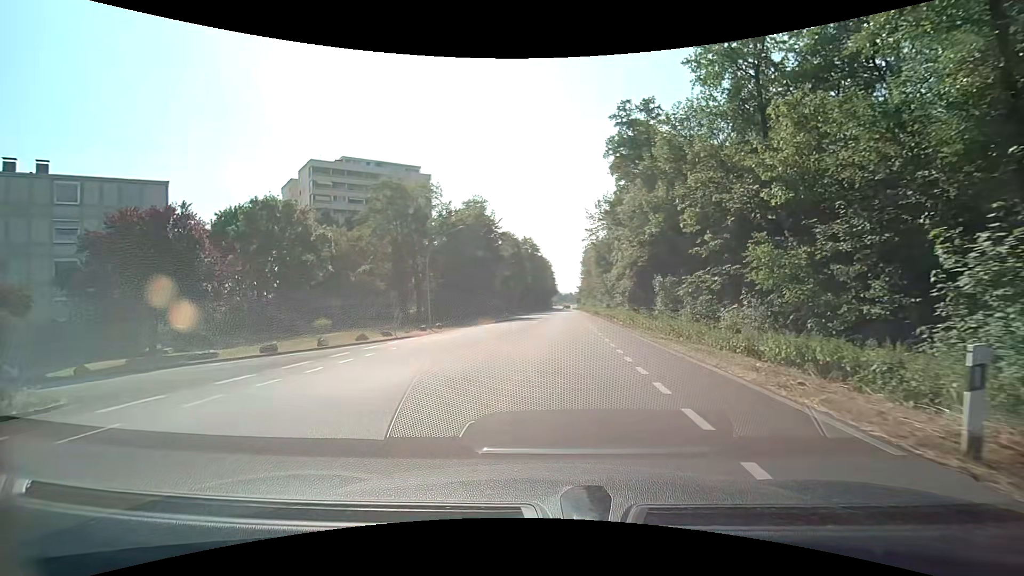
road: tertiary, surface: asphalt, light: Day
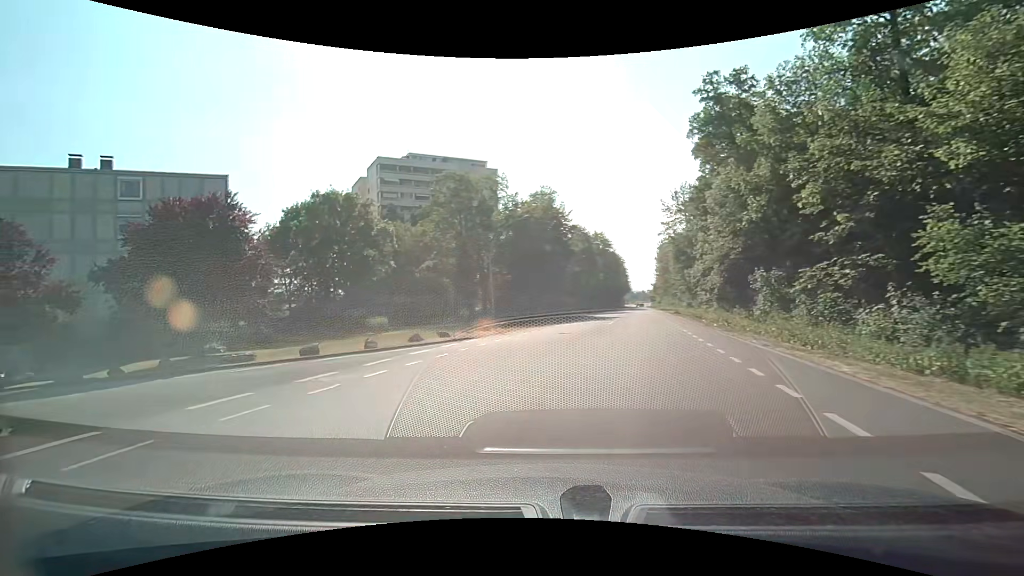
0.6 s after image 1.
(-0.3, +3.9) m; -8°
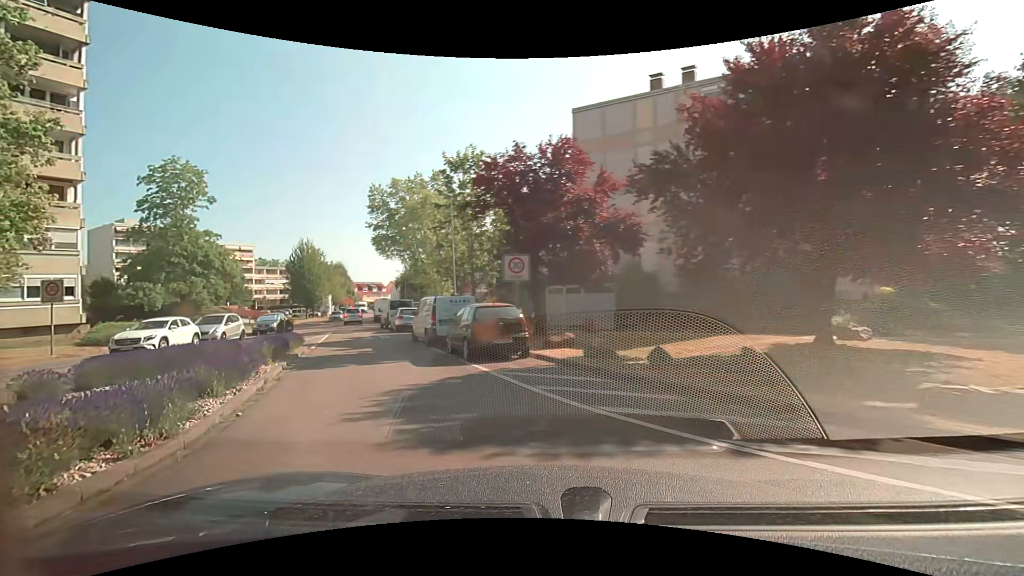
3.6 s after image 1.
(-7.7, +12.7) m; -64°
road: residential
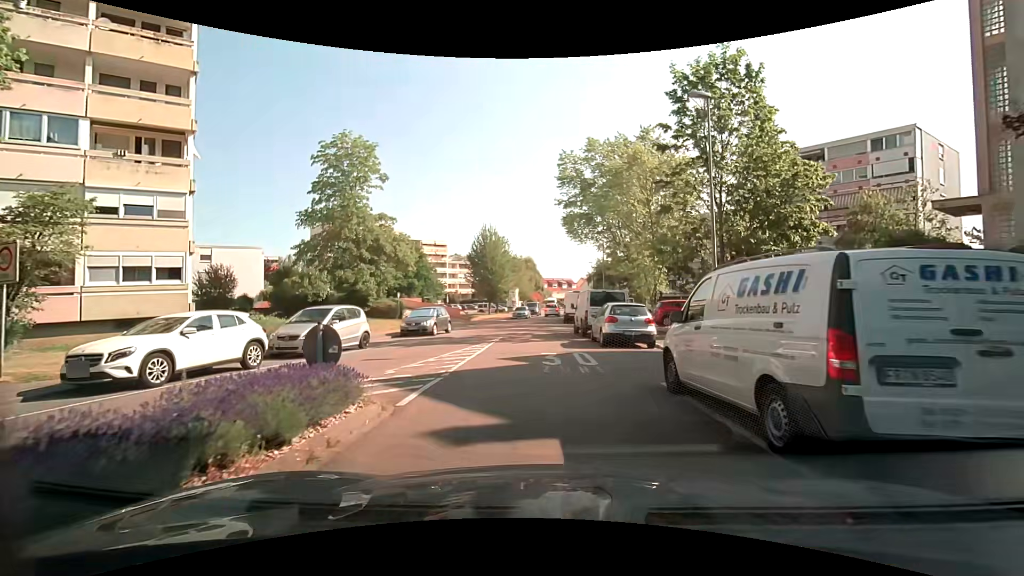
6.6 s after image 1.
(-3.5, +13.2) m; -19°
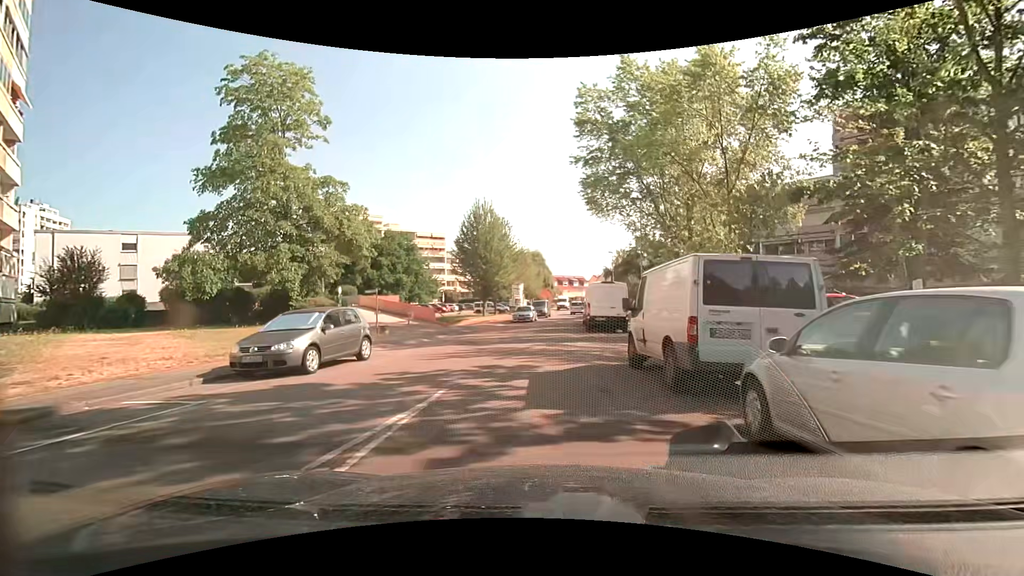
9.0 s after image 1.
(-0.2, +14.3) m; -2°
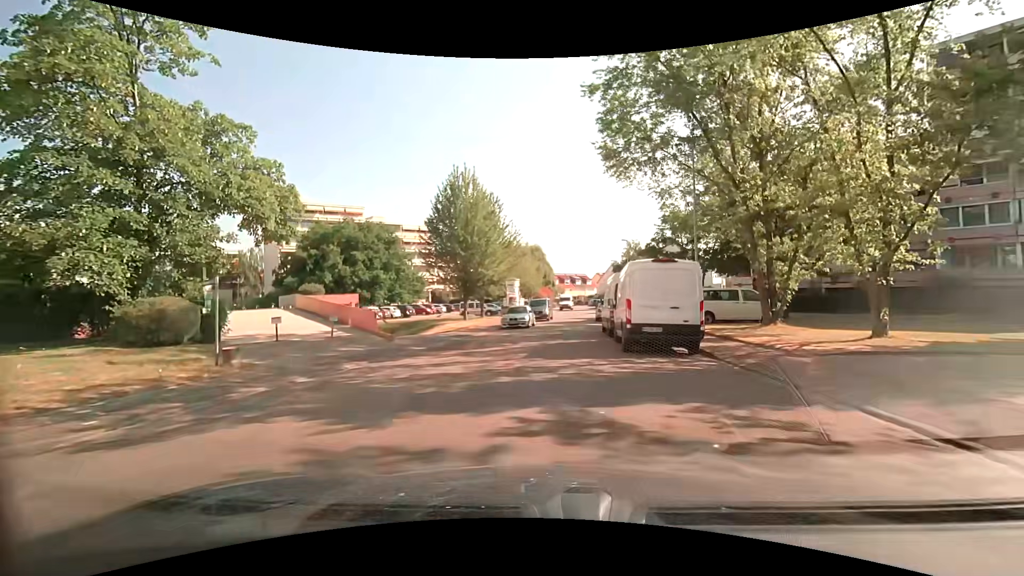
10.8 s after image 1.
(0.0, +11.5) m; 0°
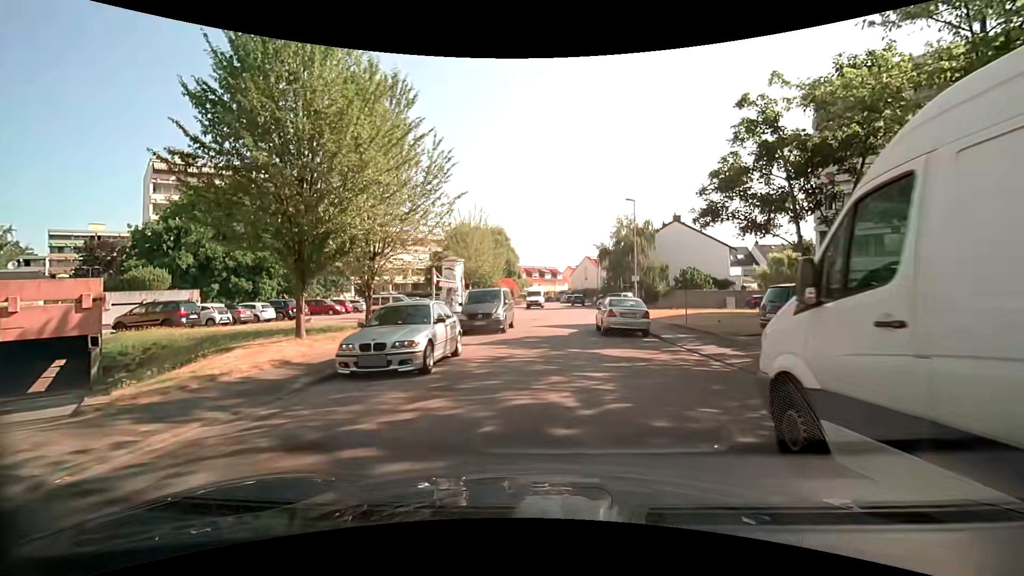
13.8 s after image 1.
(+0.6, +20.6) m; +3°
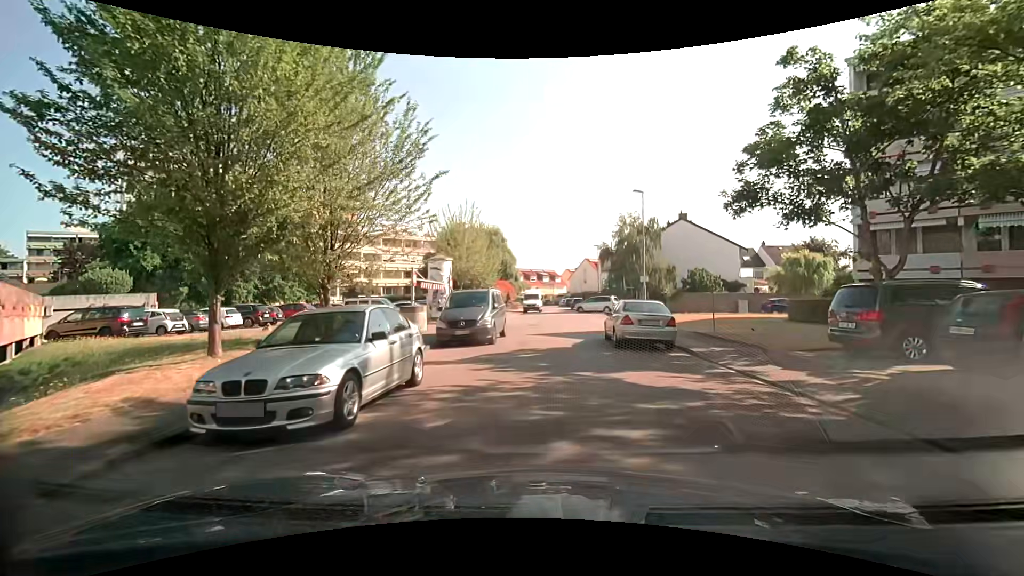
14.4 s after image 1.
(+0.1, +3.7) m; +1°
(0, +10) (+1, +20) (+3, +30) (+4, +40) (+4, +50) (+3, +60) (+2, +70) (+3, +80) (+2, +90) (-1, +99) m
